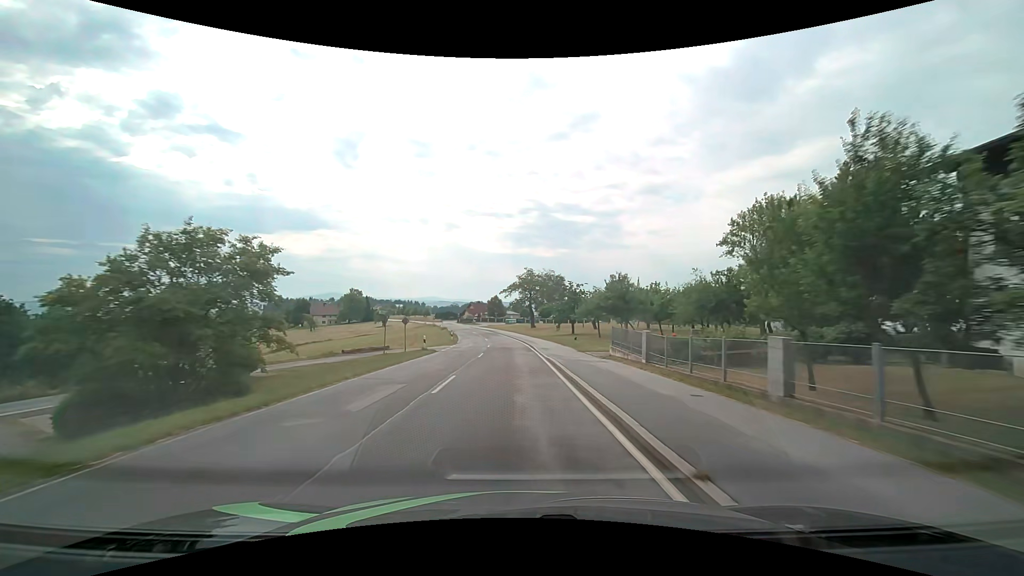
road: tertiary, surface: asphalt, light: Day
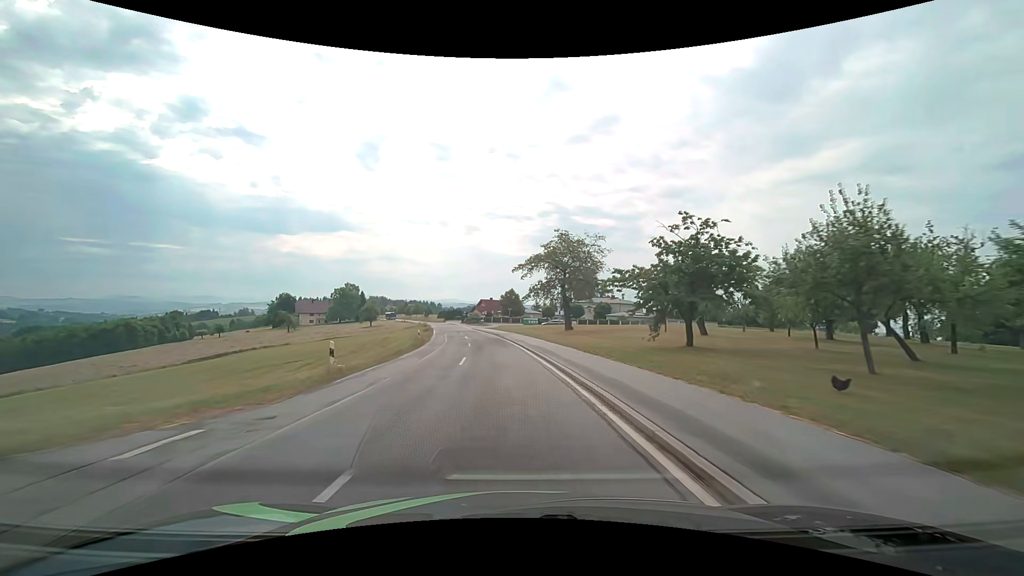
(-0.6, +37.4) m; -2°
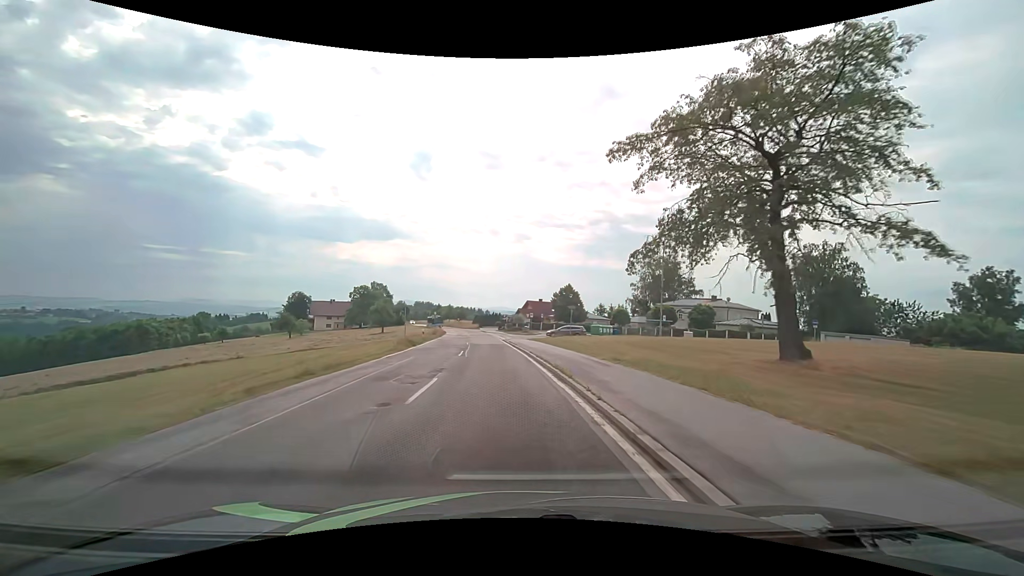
(-1.6, +37.1) m; -6°
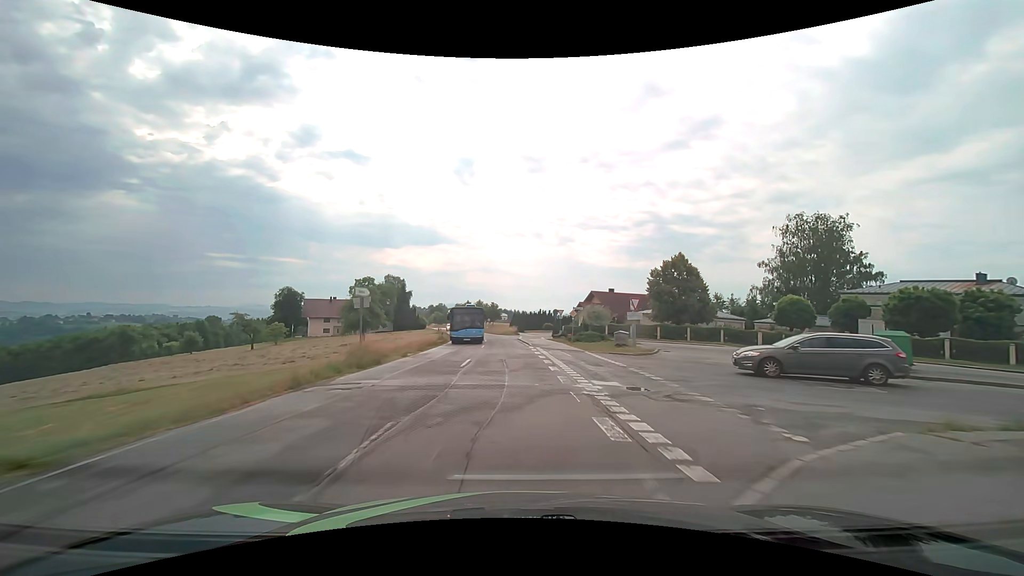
(-2.4, +43.6) m; -5°
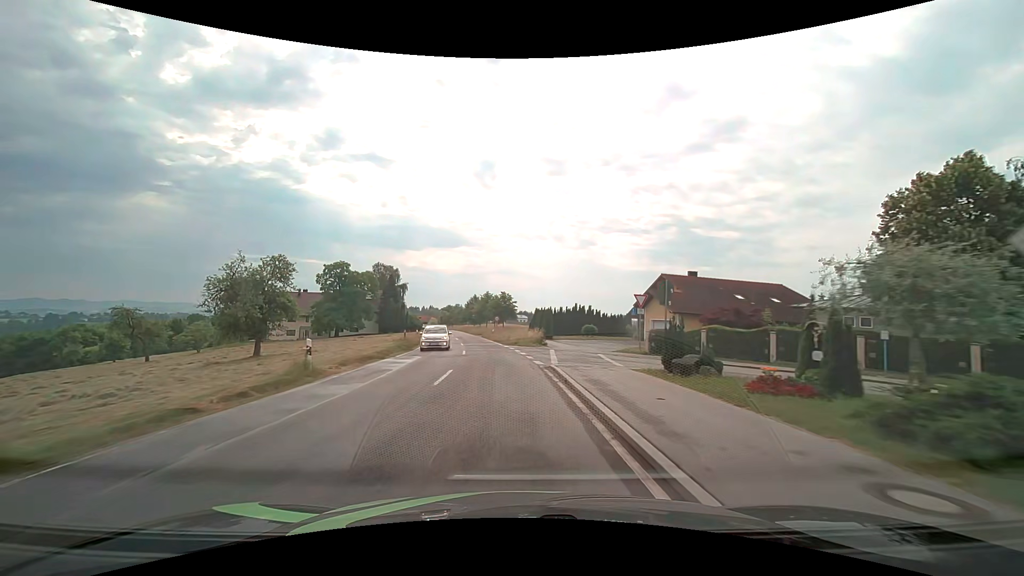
(-0.3, +32.4) m; -2°
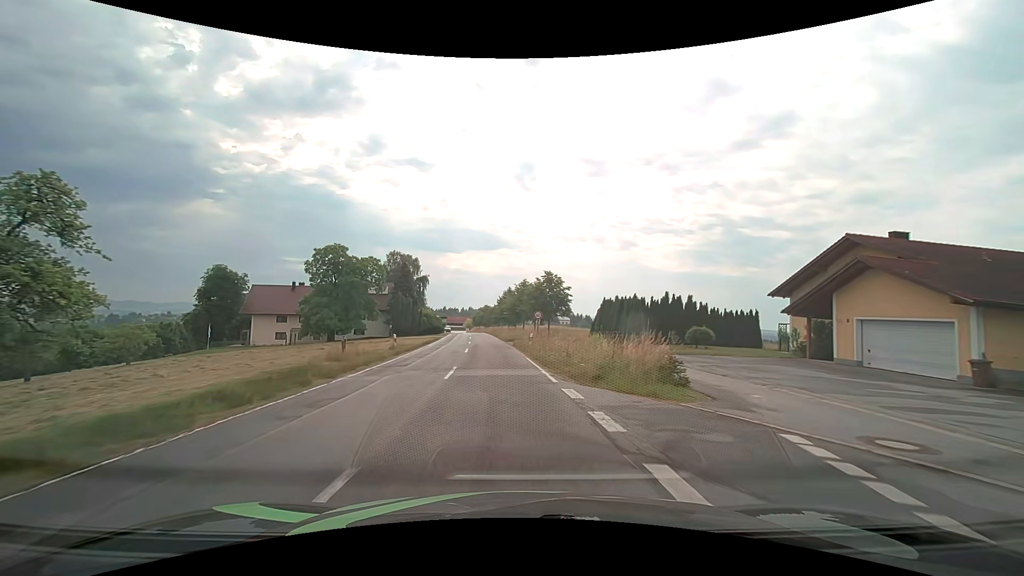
(-0.9, +23.6) m; -5°
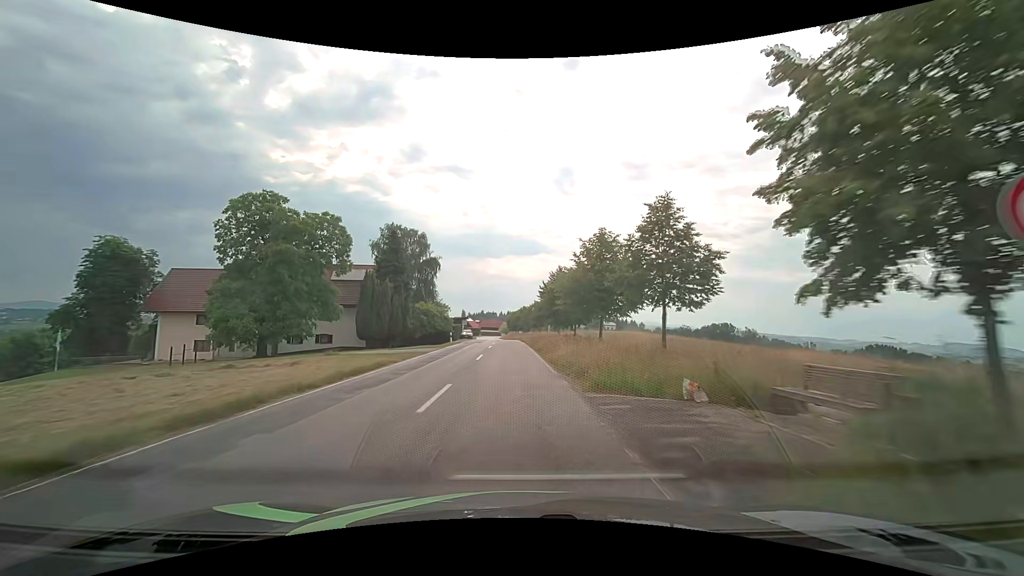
(-1.5, +32.1) m; -5°
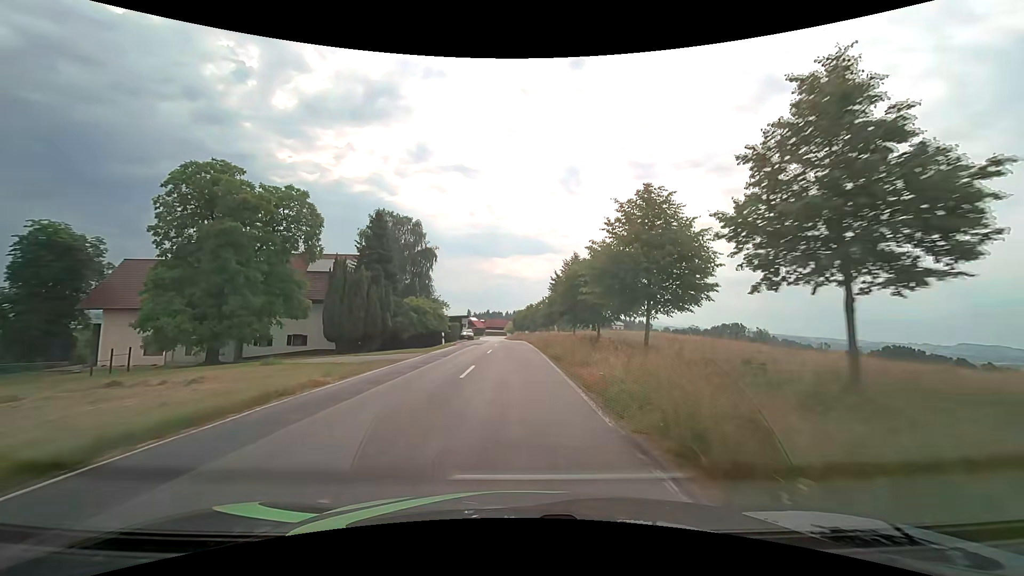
(-0.1, +8.3) m; -1°
(0, +10) (0, +20) (0, +30) (0, +40) (-1, +50) (-1, +60) (-1, +70) (-2, +80) (-2, +90) (-3, +100) m
